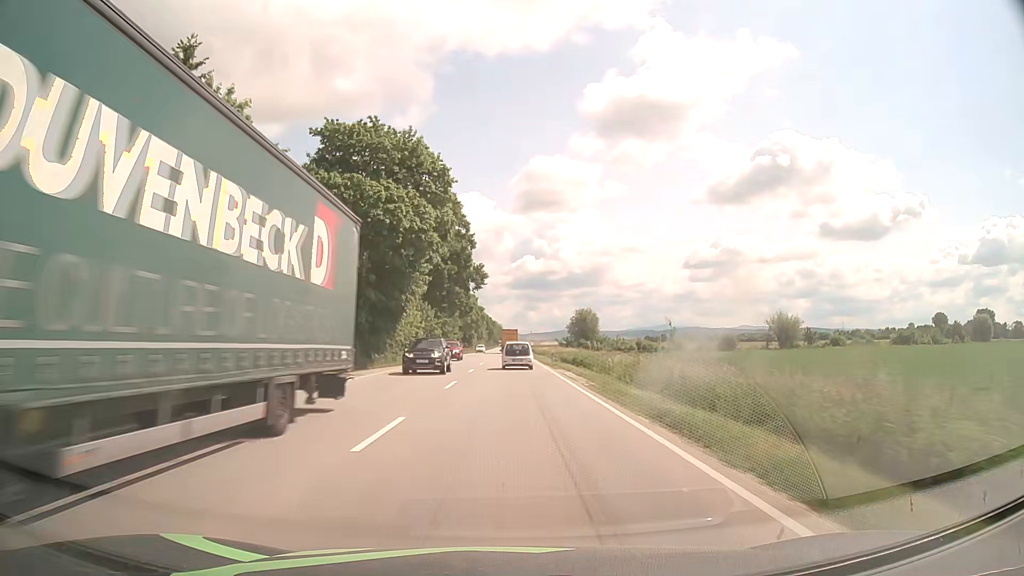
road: primary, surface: asphalt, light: Day
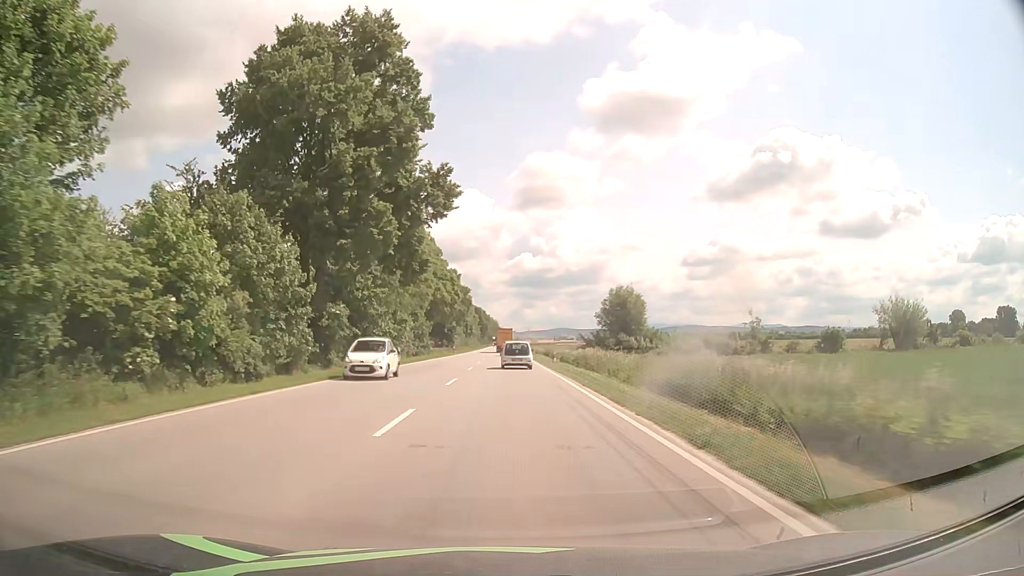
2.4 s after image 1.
(+0.2, +46.5) m; 0°
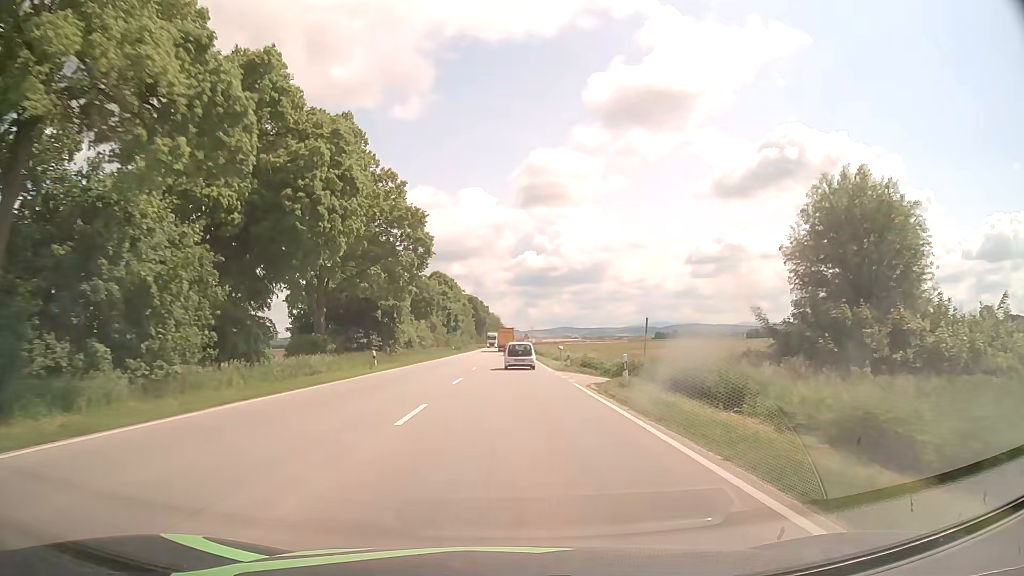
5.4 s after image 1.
(-0.1, +58.1) m; -1°
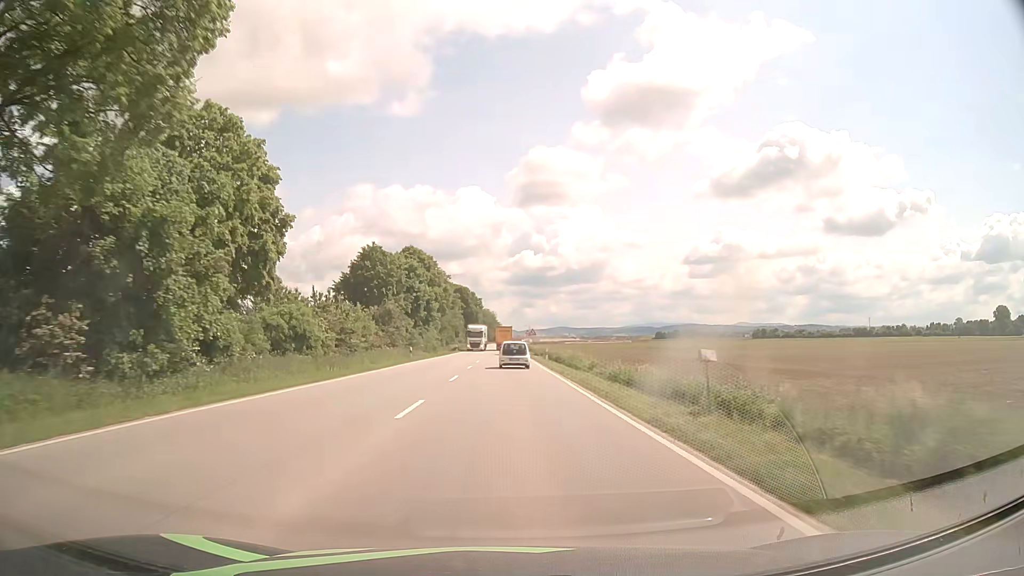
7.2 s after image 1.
(+0.2, +35.0) m; +1°
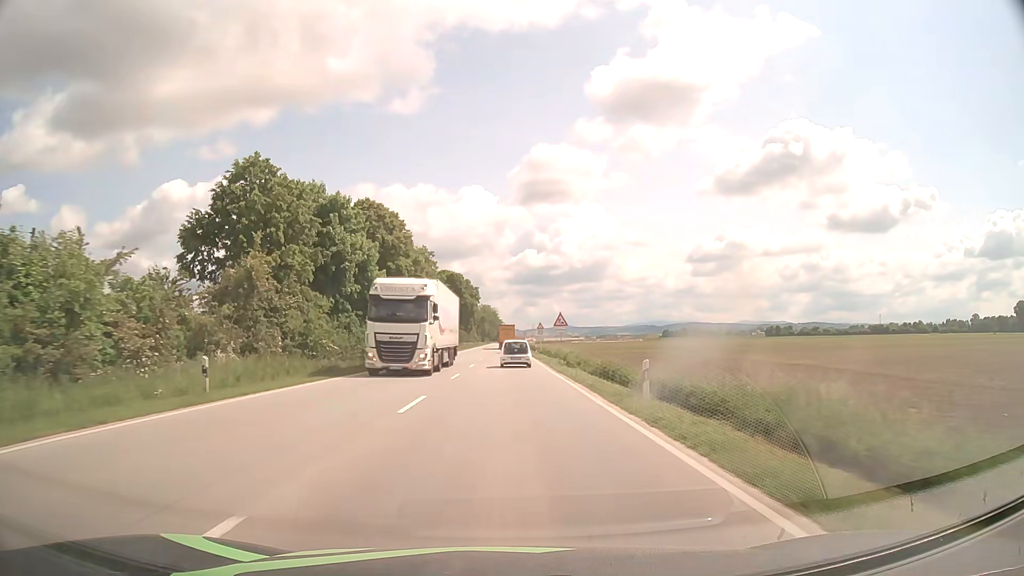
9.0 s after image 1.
(-0.1, +35.2) m; 0°
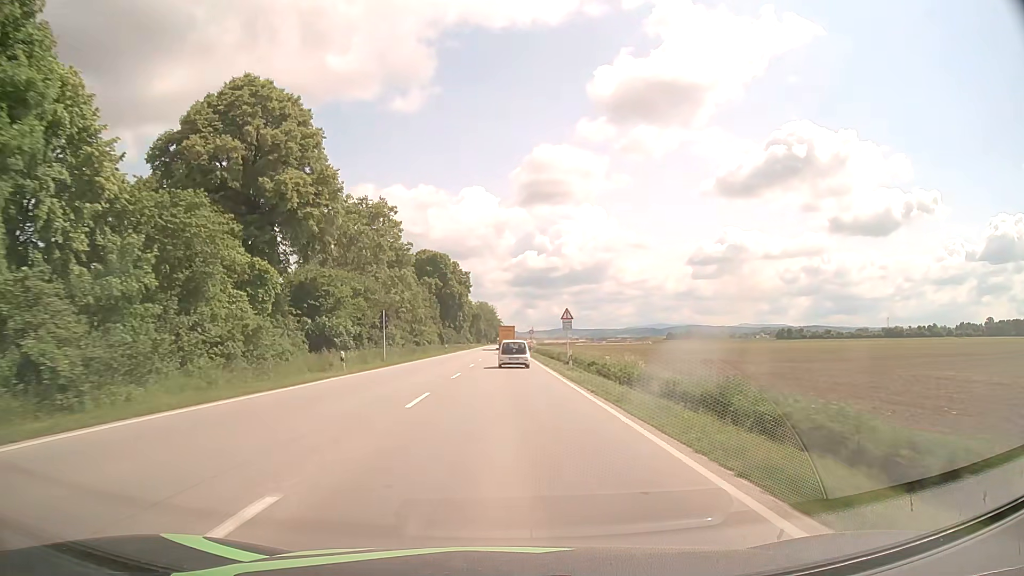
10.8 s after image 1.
(-0.1, +35.0) m; 0°
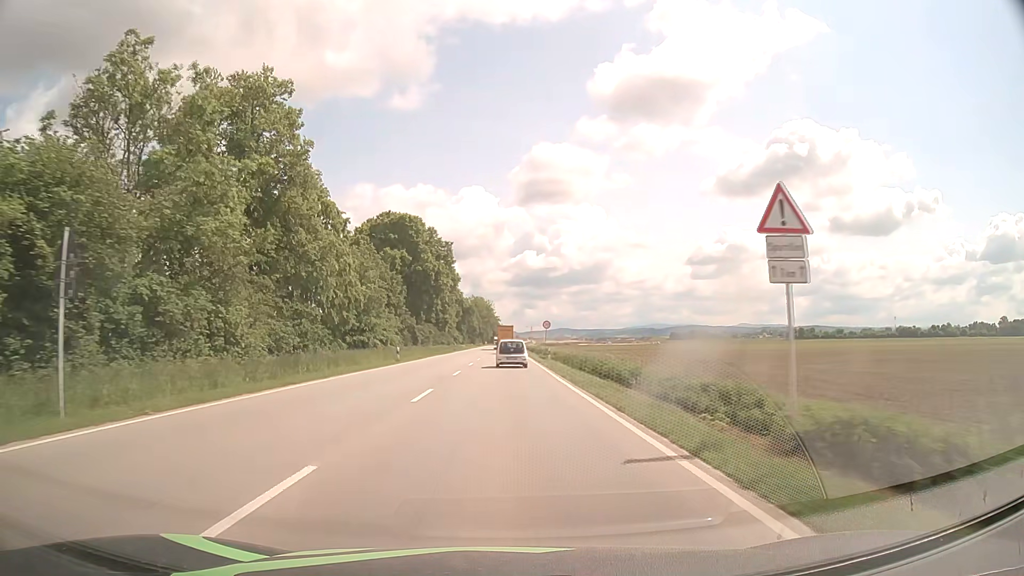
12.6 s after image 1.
(+0.1, +34.2) m; 0°
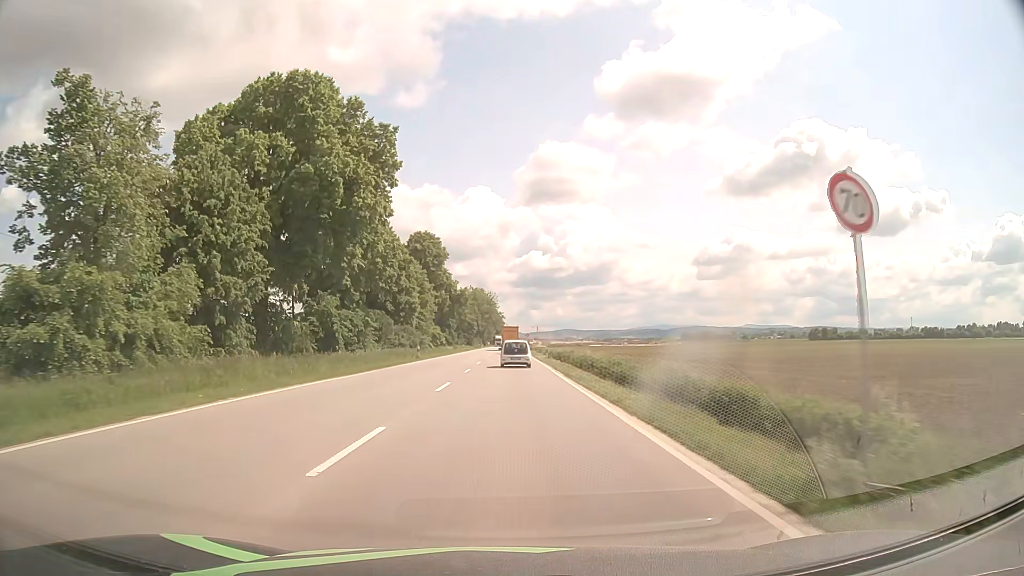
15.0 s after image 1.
(-0.1, +44.3) m; 0°
(0, +10) (0, +20) (0, +30) (0, +40) (0, +50) (0, +60) (0, +70) (0, +80) (0, +90) (0, +100) m
